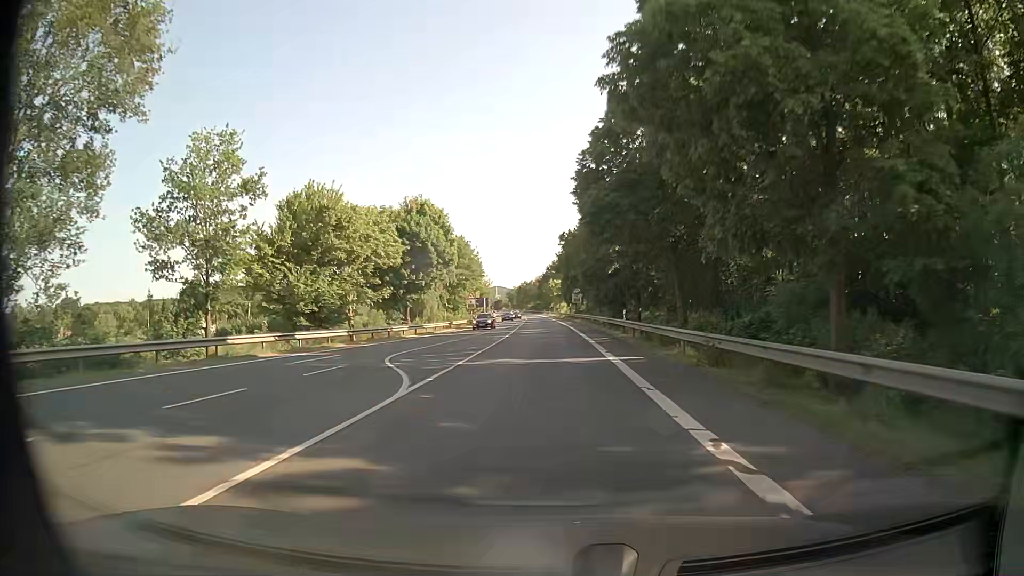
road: primary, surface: asphalt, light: Day
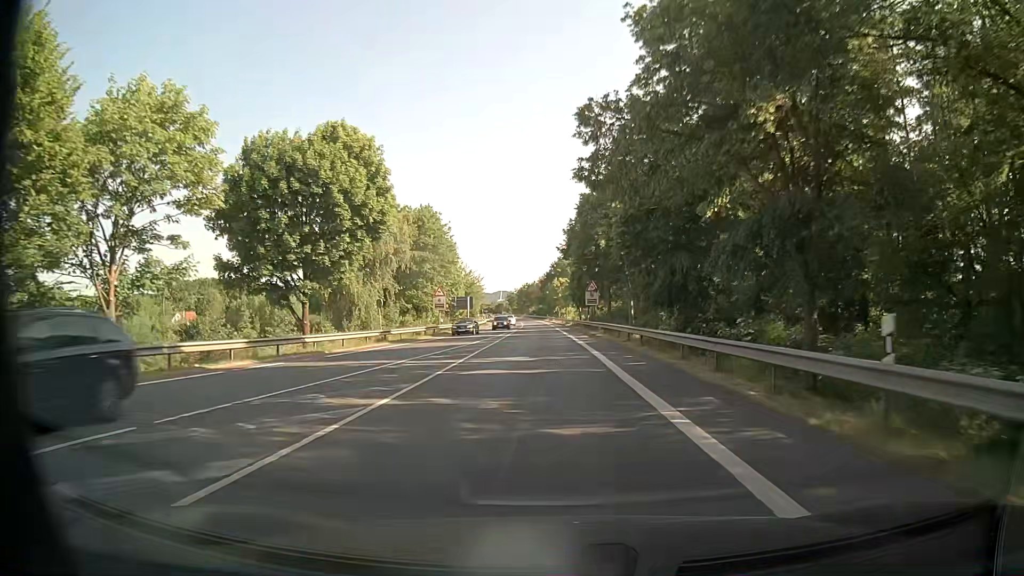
(-0.3, +28.9) m; -1°
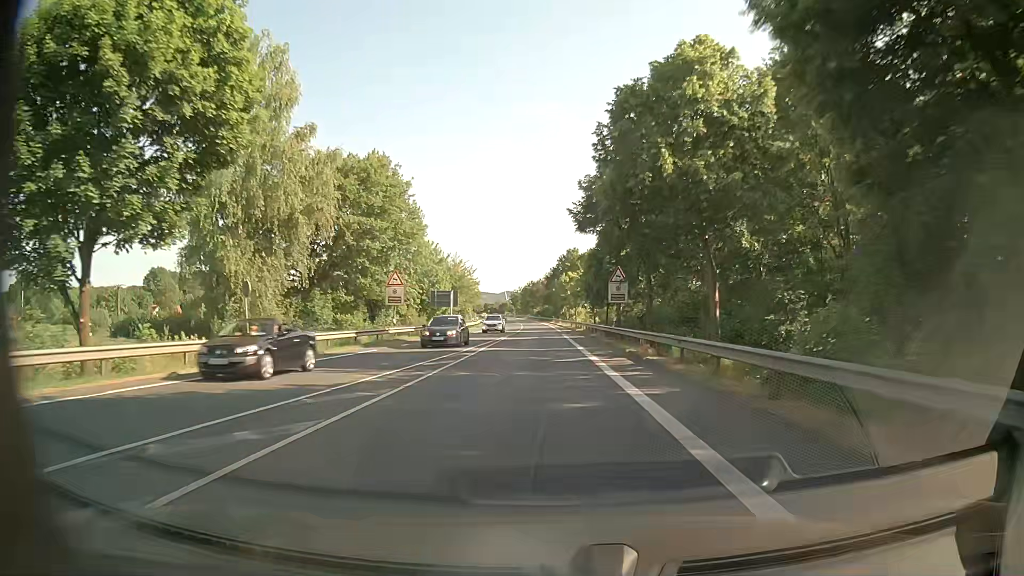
(0.0, +20.7) m; 0°
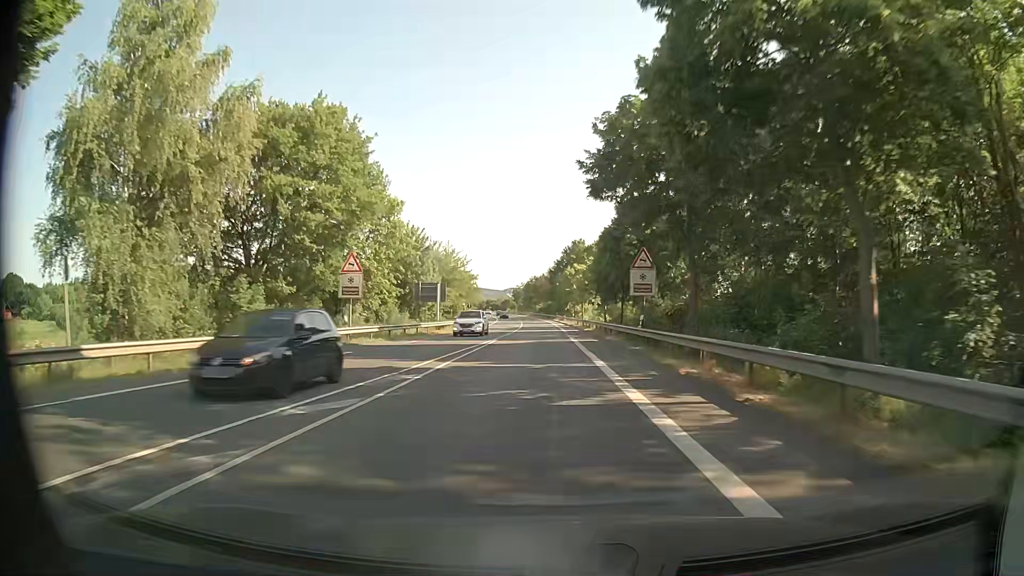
(-0.1, +10.6) m; 0°
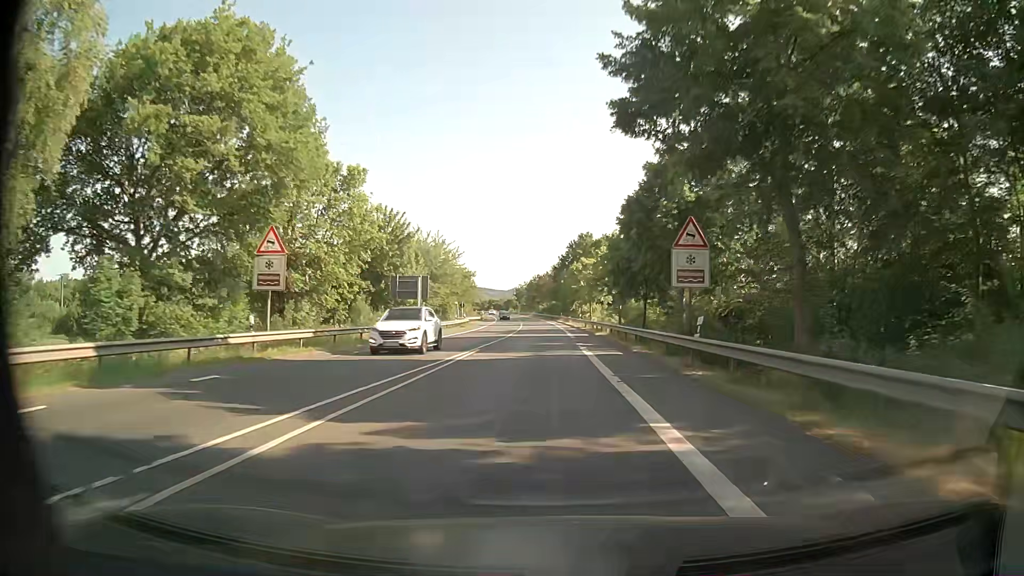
(-0.1, +10.8) m; -1°
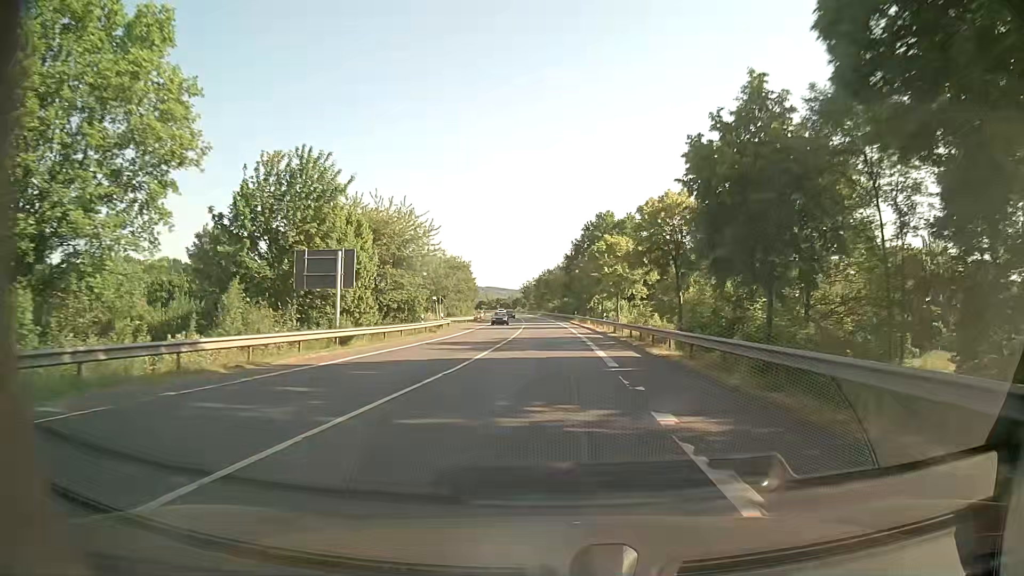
(-0.1, +22.0) m; -1°
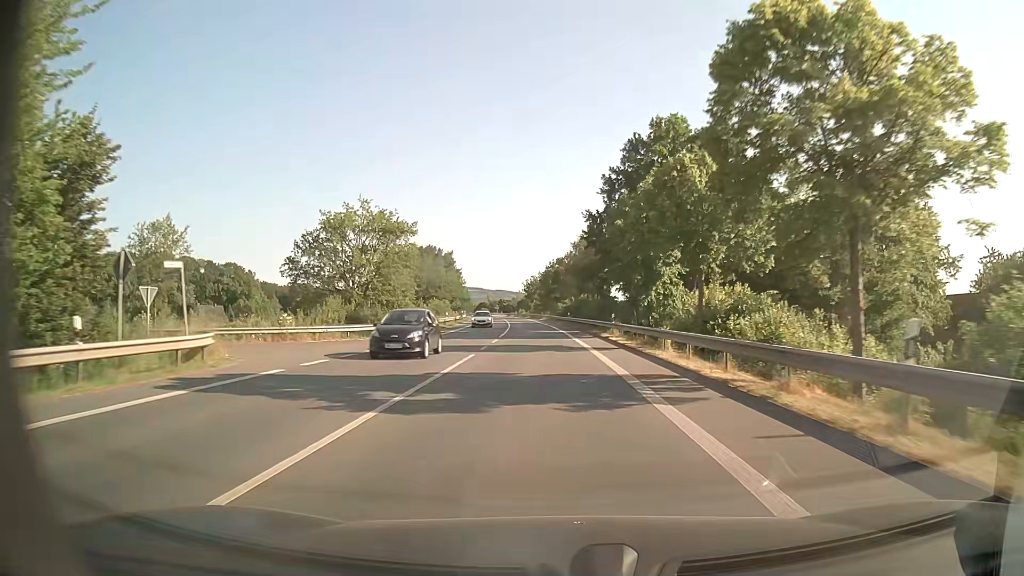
(-0.2, +44.6) m; -1°
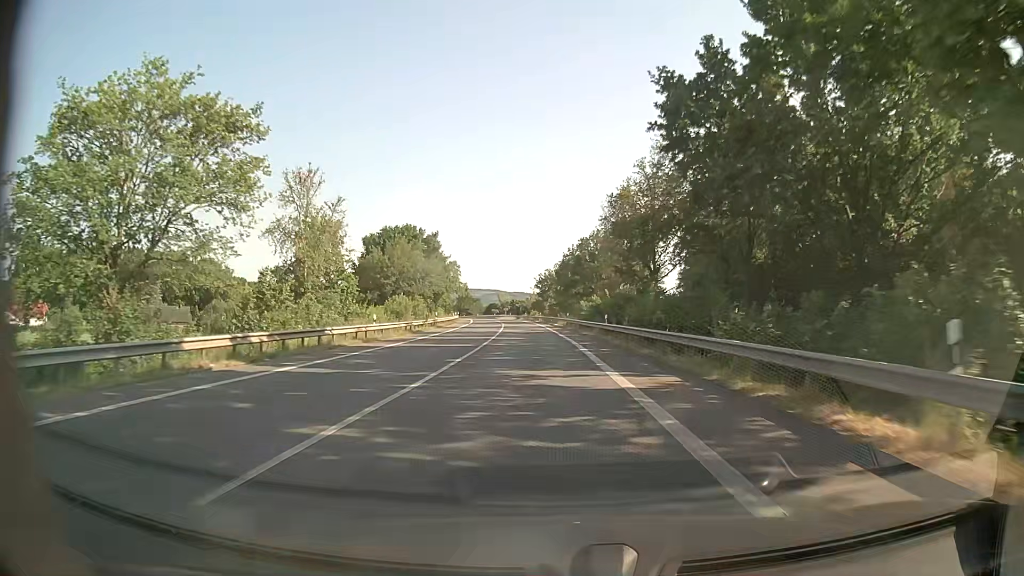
(-0.6, +33.2) m; -2°
(0, +10) (0, +20) (-1, +30) (-1, +40) (-2, +50) (-3, +60) (-3, +70) (-4, +80) (-5, +90) (-6, +100) m
